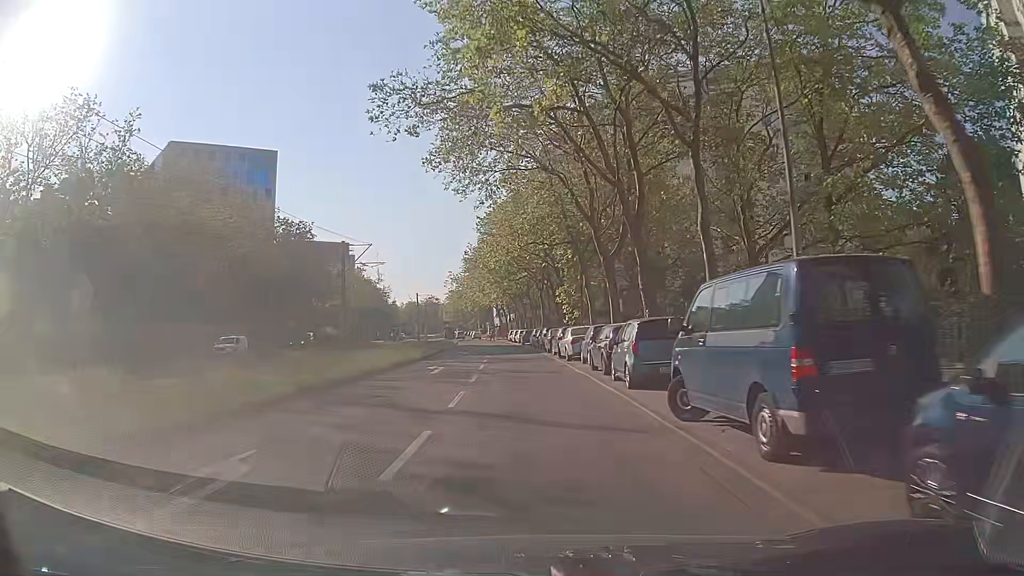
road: tertiary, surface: asphalt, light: Day
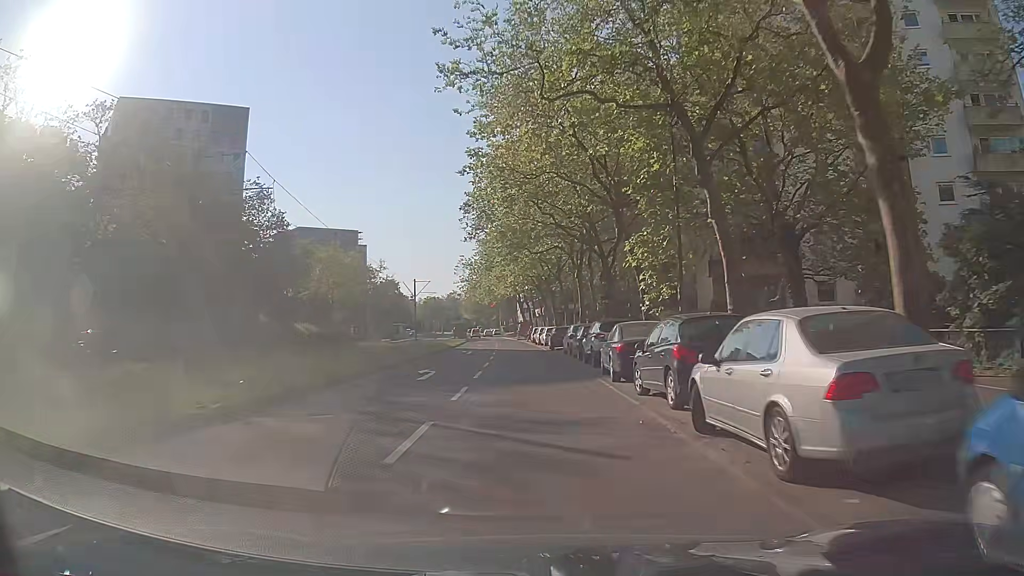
(-0.5, +23.4) m; -2°
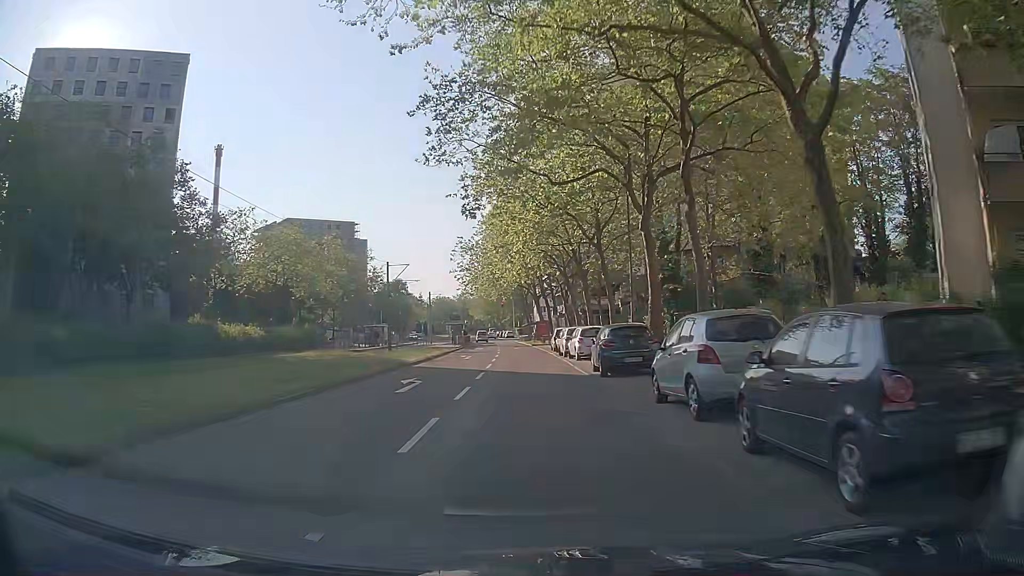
(-0.4, +23.2) m; -2°
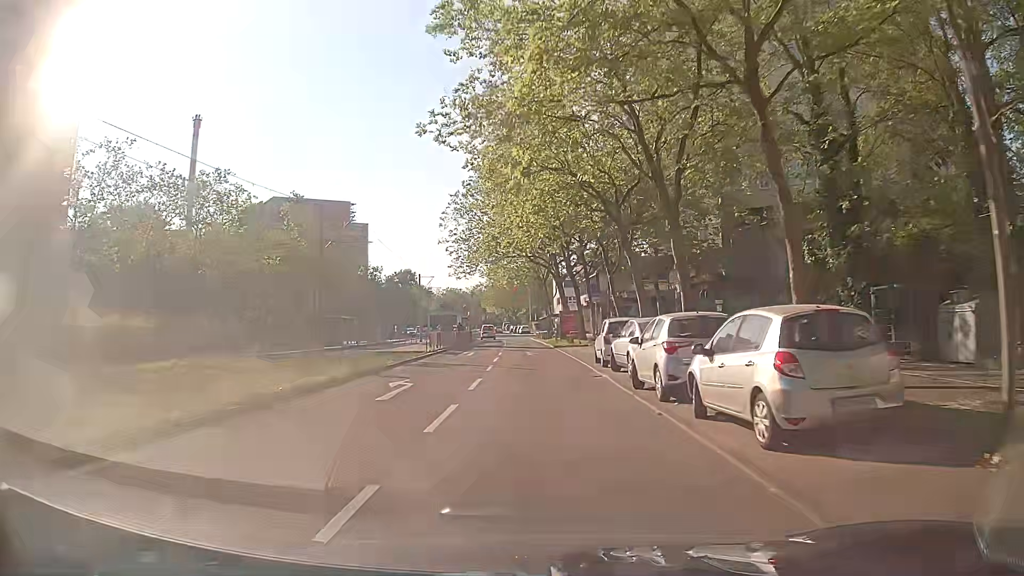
(-0.3, +22.8) m; -1°
